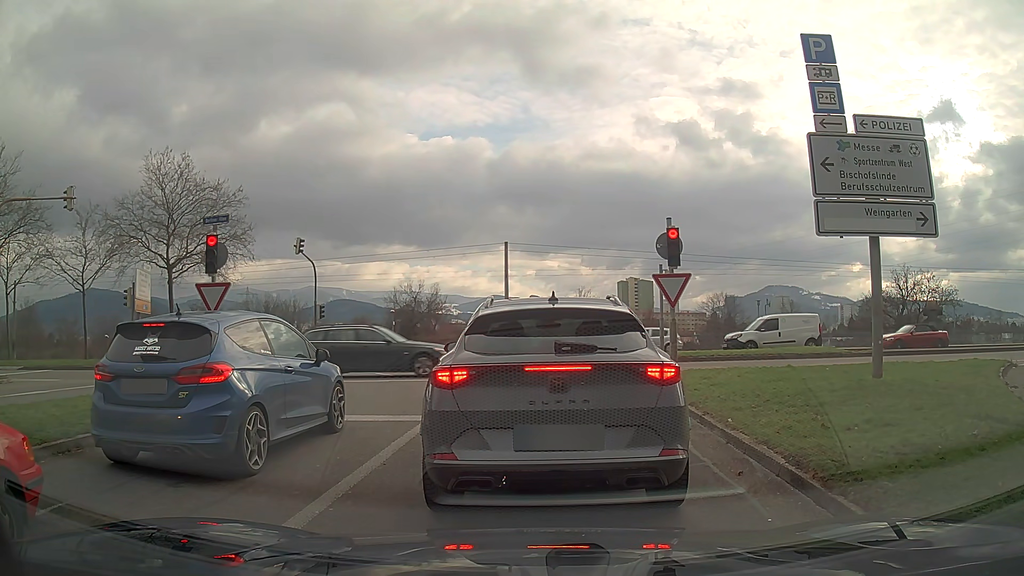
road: trunk_link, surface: asphalt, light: Day
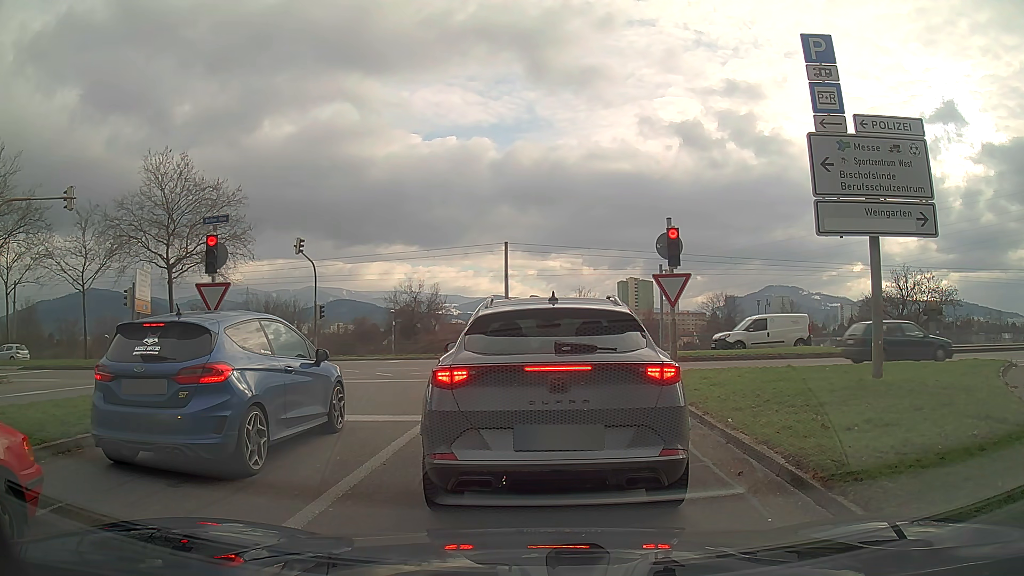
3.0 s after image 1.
(0.0, 0.0) m; 0°
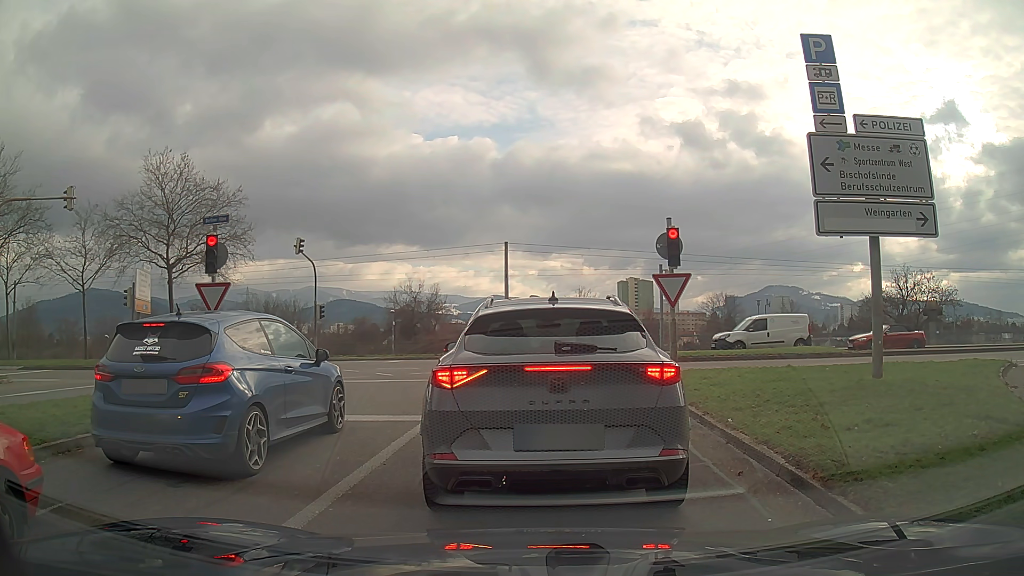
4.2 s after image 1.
(0.0, 0.0) m; 0°
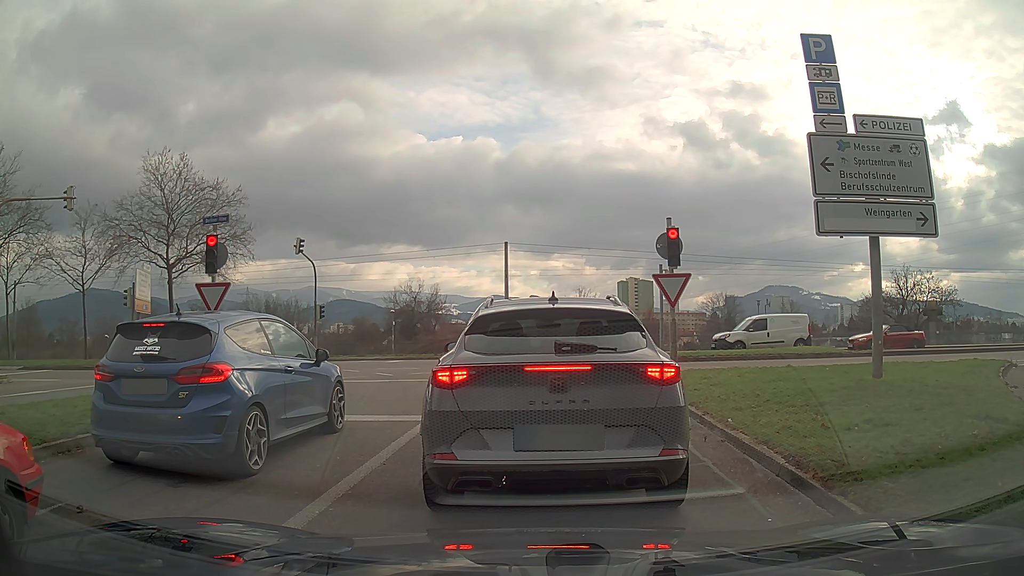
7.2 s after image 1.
(0.0, 0.0) m; 0°
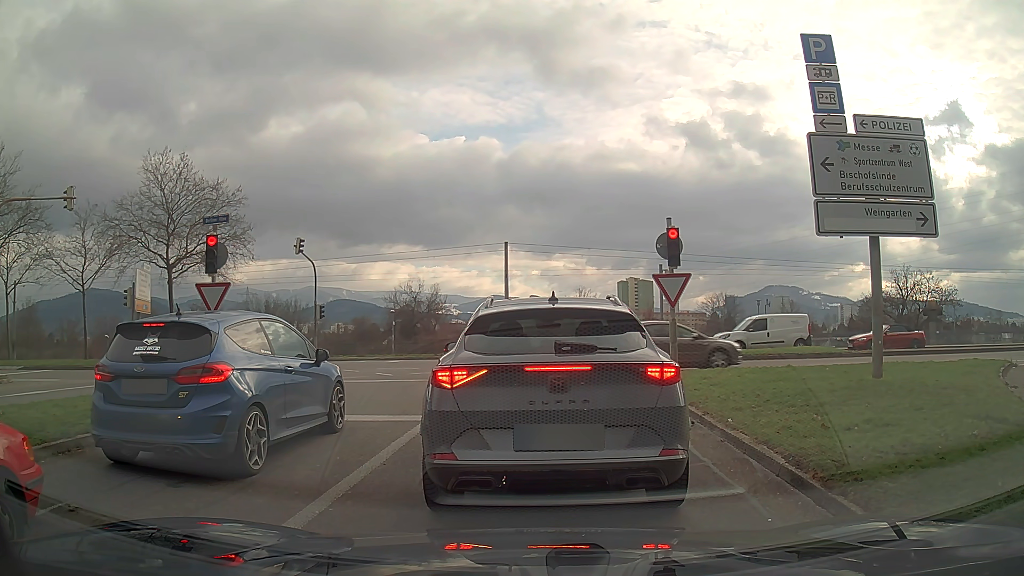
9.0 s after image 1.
(0.0, 0.0) m; 0°
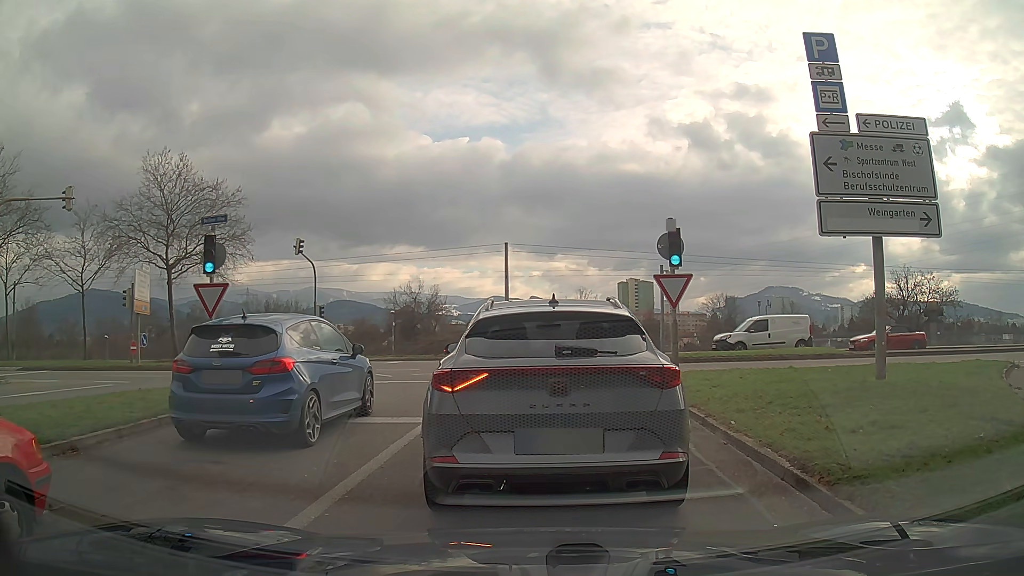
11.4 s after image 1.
(0.0, +0.1) m; 0°
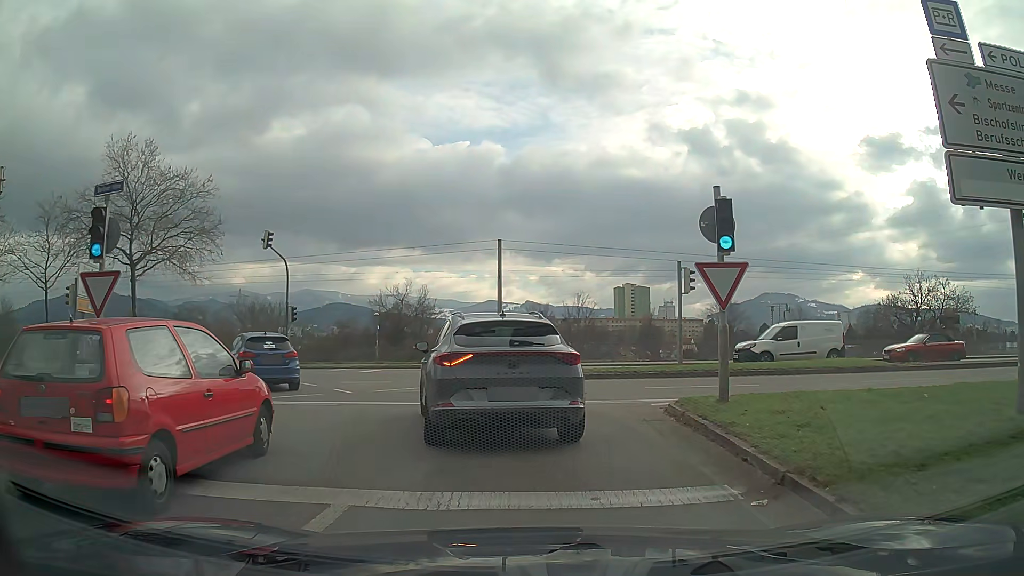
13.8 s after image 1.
(0.0, +4.4) m; +1°
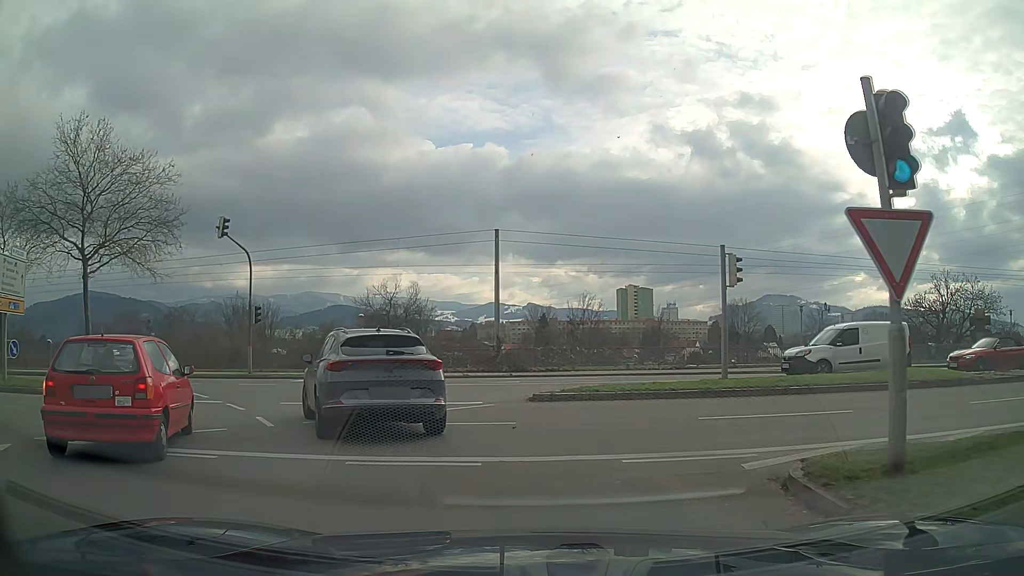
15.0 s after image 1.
(0.0, +5.4) m; -3°
